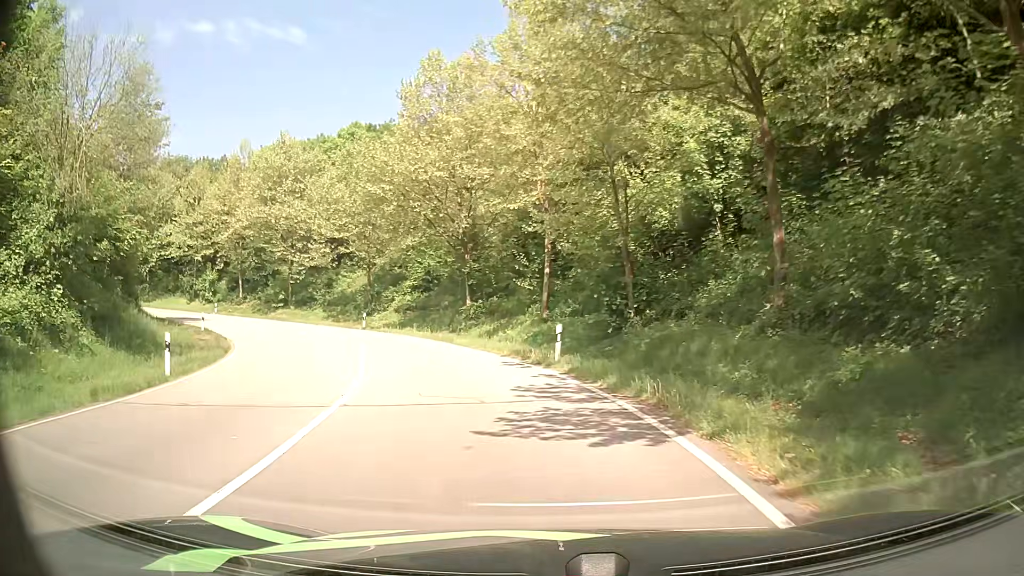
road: primary_link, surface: asphalt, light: Day
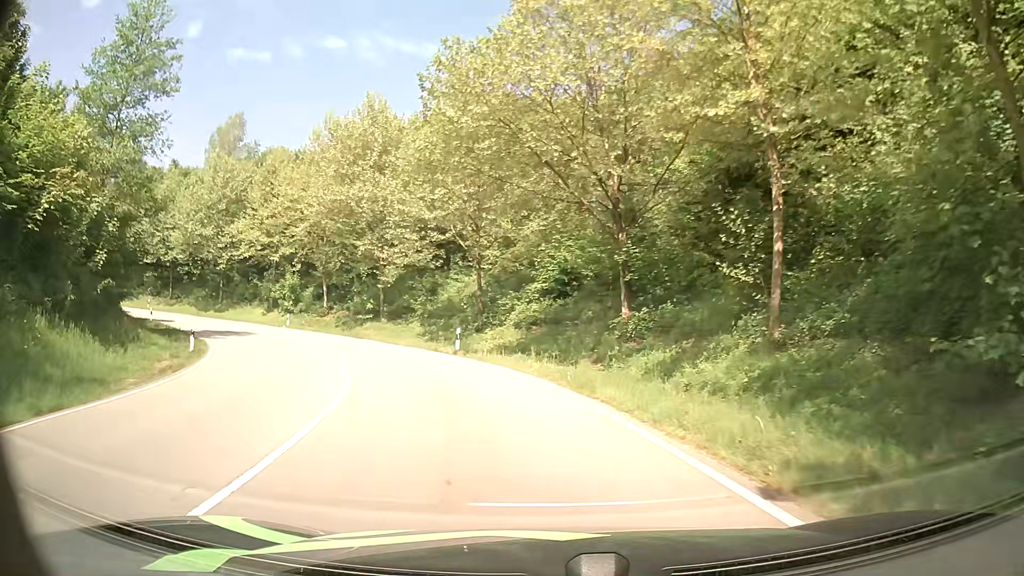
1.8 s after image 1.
(-1.5, +15.4) m; -12°
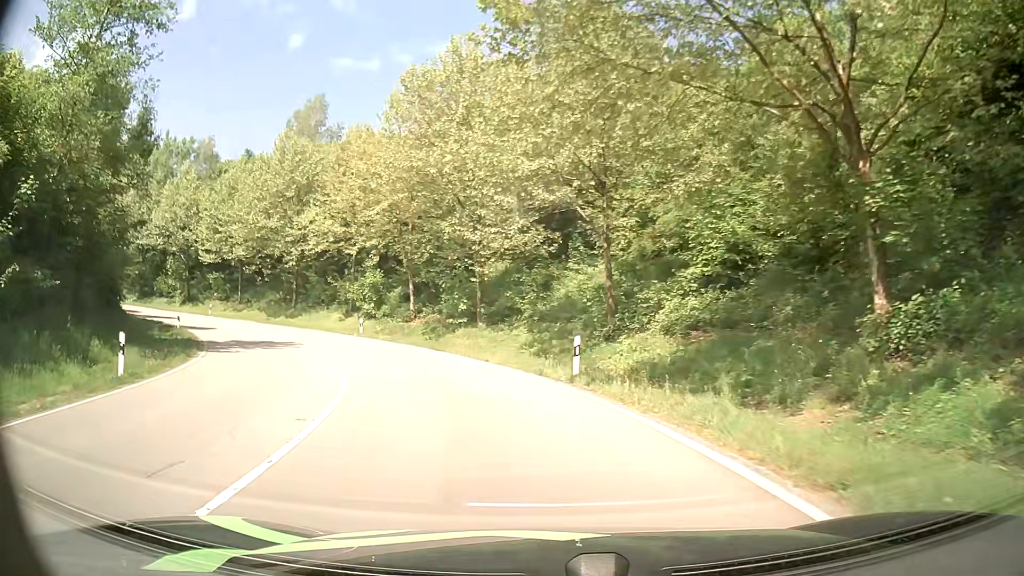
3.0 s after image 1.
(-1.0, +11.1) m; -11°
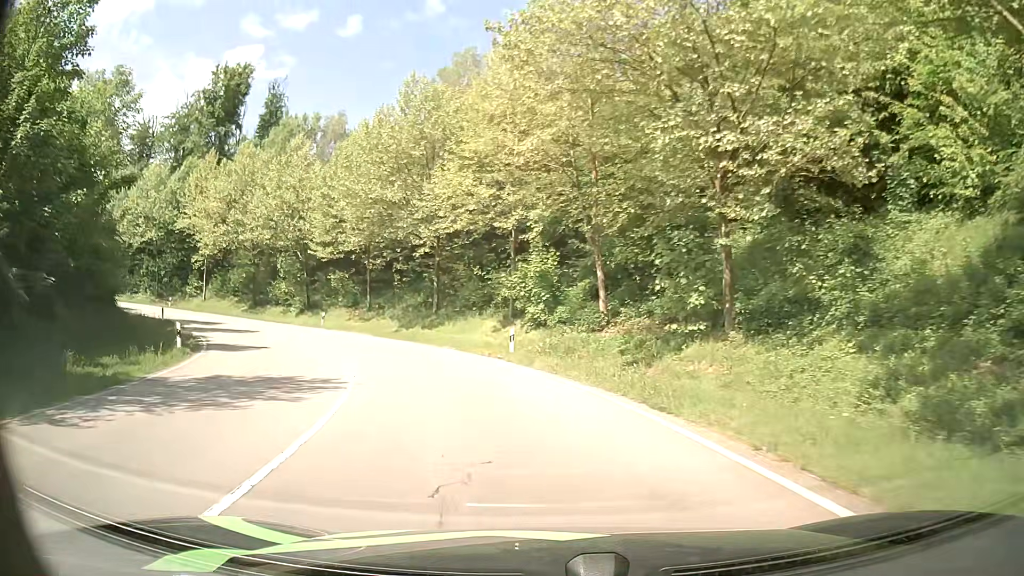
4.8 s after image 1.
(-2.5, +17.0) m; -17°
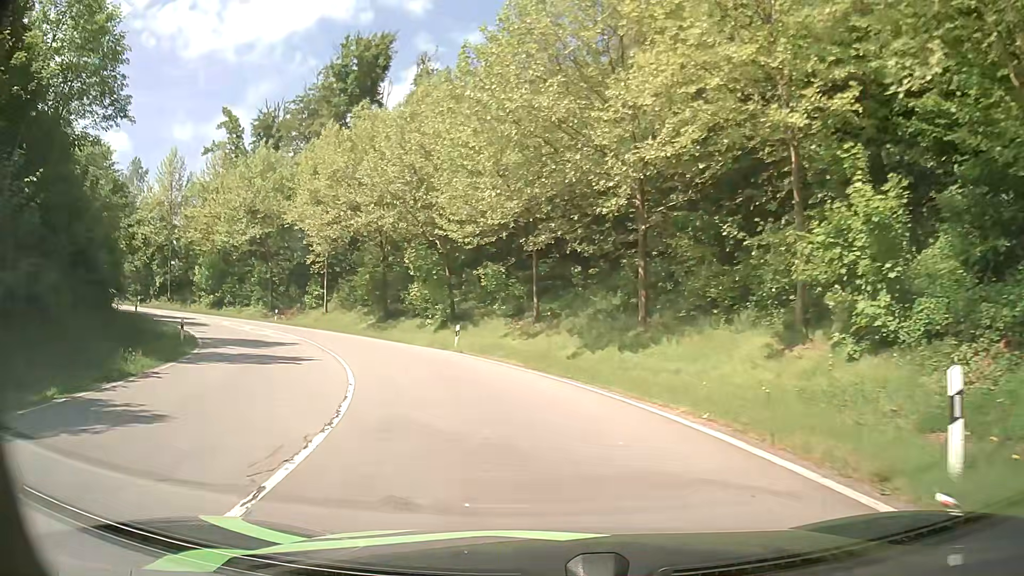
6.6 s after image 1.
(-2.5, +17.3) m; -17°
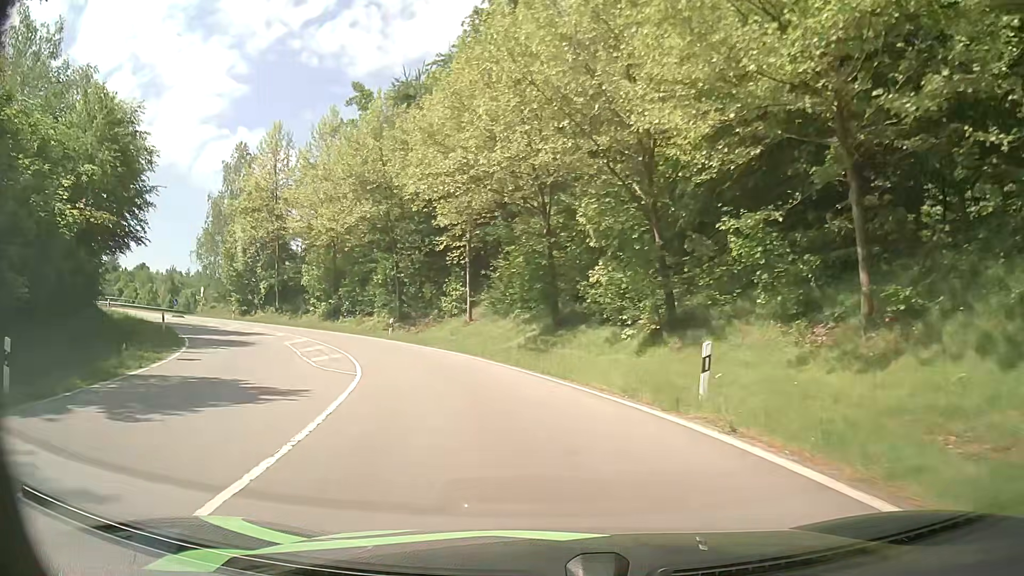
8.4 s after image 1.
(-2.7, +17.6) m; -17°
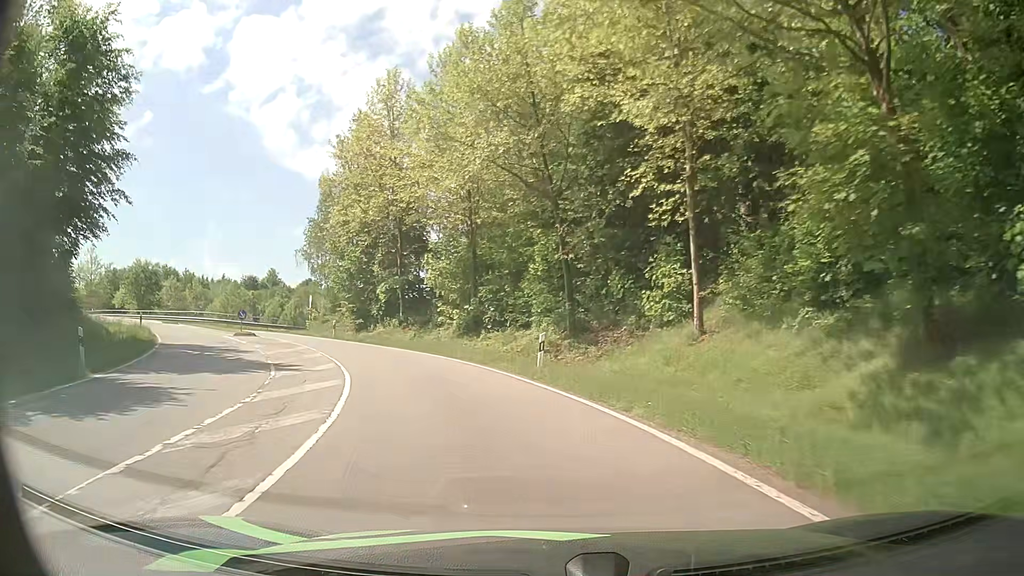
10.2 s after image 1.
(-2.4, +17.4) m; -17°
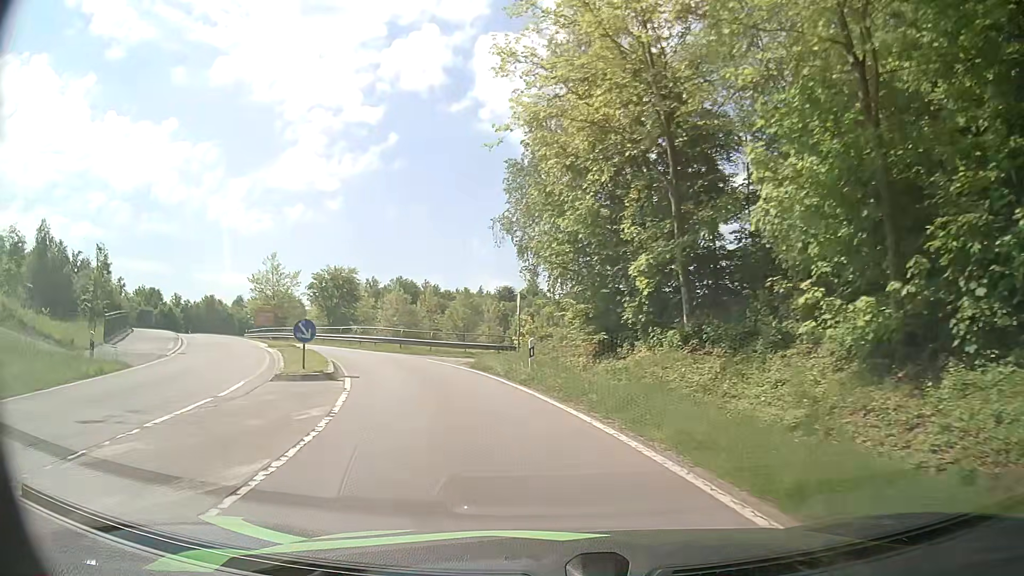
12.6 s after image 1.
(-4.3, +21.7) m; -22°
(-1, +10) (-4, +19) (-8, +28) (-14, +37) (-19, +45) (-26, +53) (-32, +61) (-38, +69) (-44, +77) (-49, +85) m
